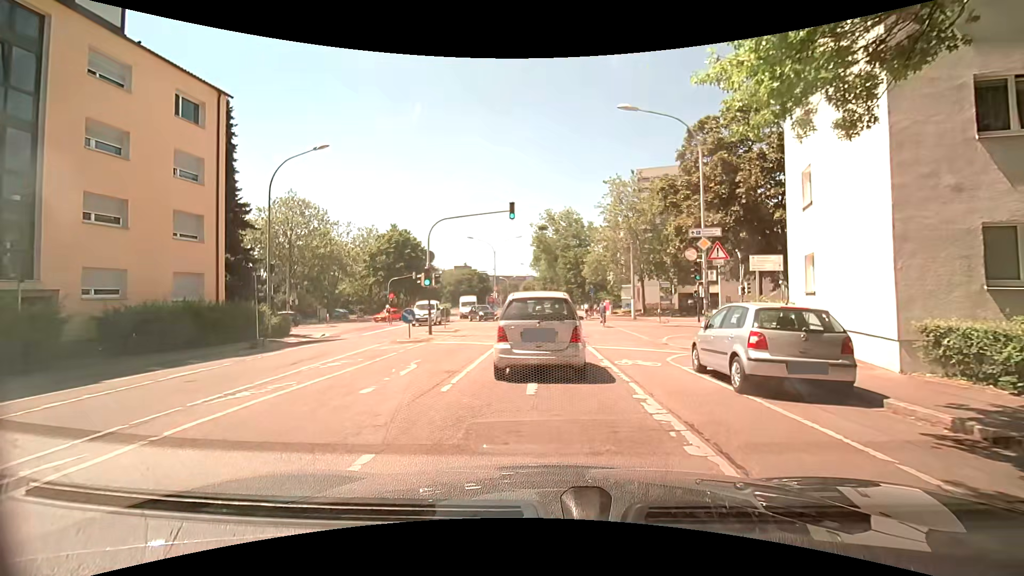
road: residential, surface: asphalt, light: Day
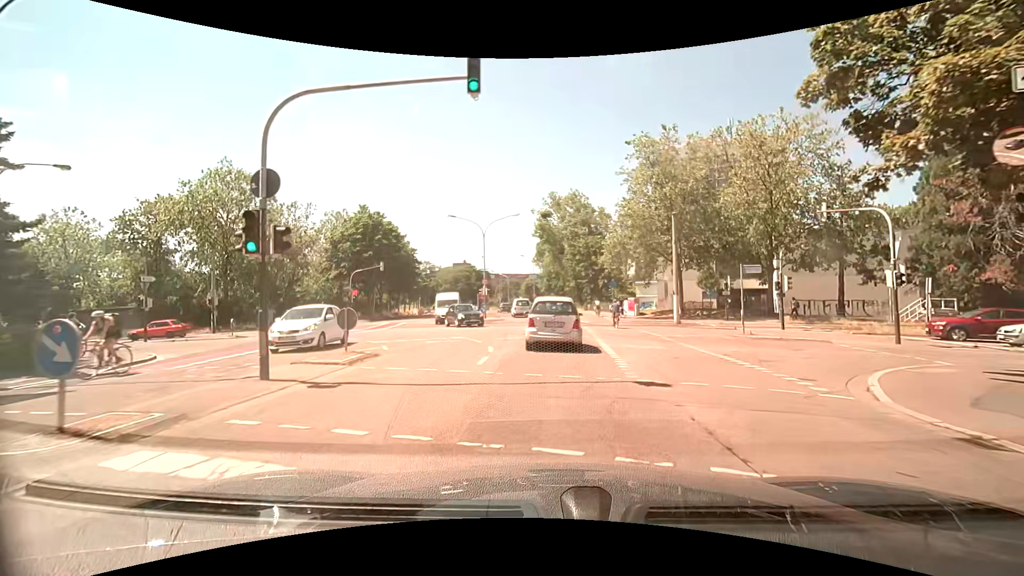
(+0.5, +14.5) m; +2°
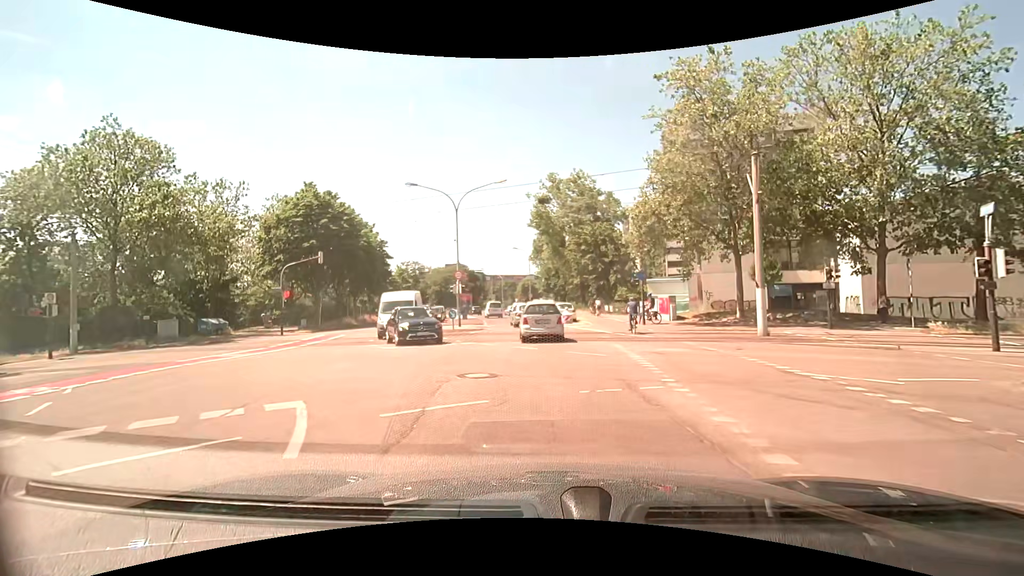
(-0.3, +13.4) m; 0°
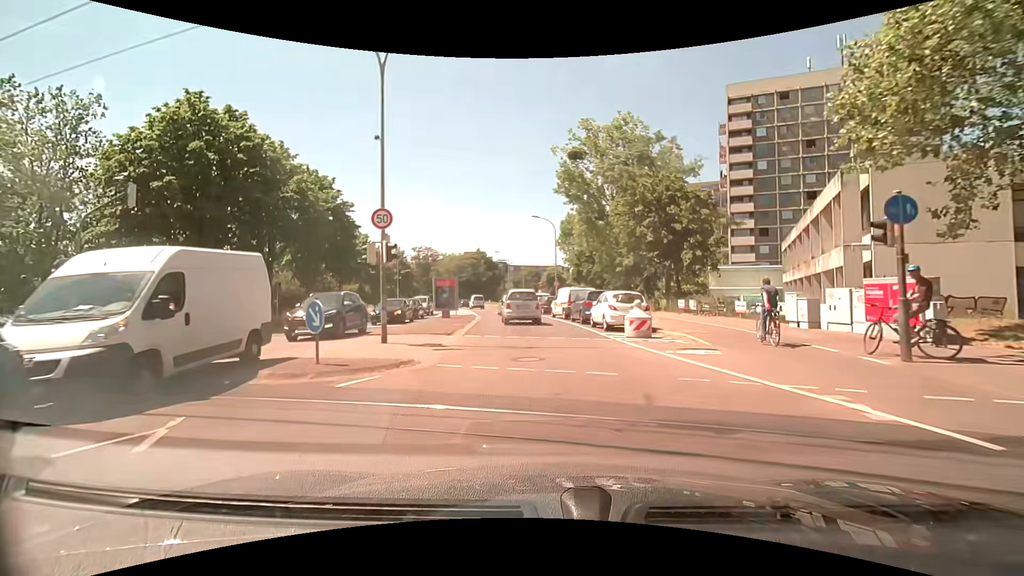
(-0.6, +19.6) m; -4°
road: tertiary
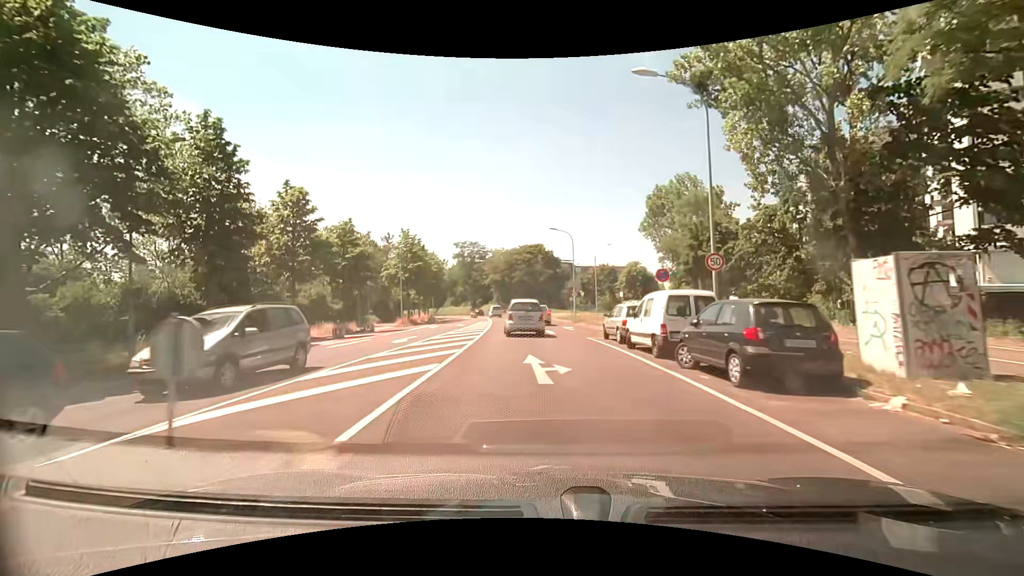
(-1.8, +31.6) m; -7°
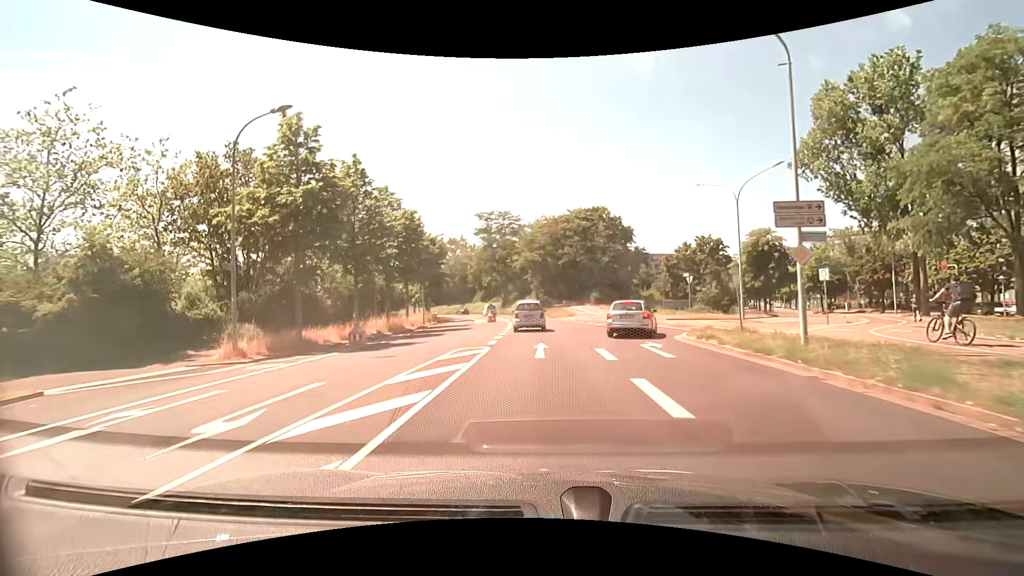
(-2.2, +35.9) m; -6°
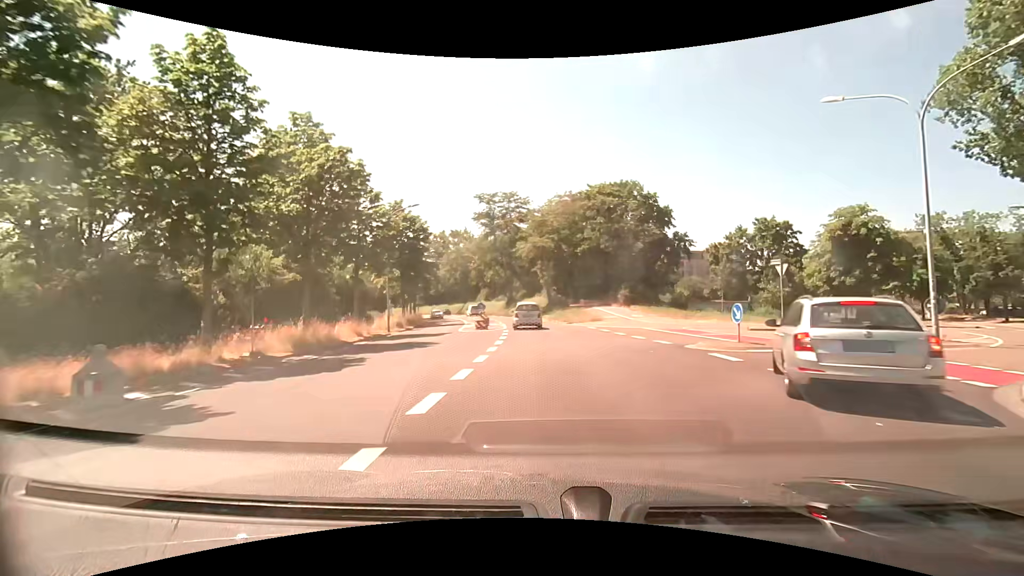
(-0.1, +14.6) m; -1°
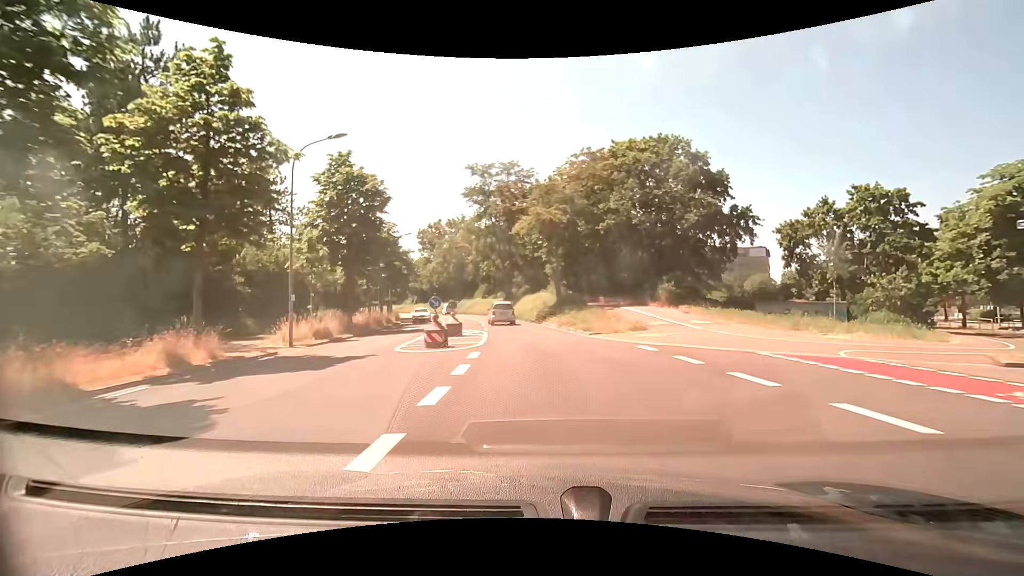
(-0.1, +14.6) m; -1°
(0, +10) (-1, +20) (-2, +30) (-3, +40) (-5, +50) (-8, +59) (-10, +69) (-13, +78) (-17, +88) (-20, +97) m
